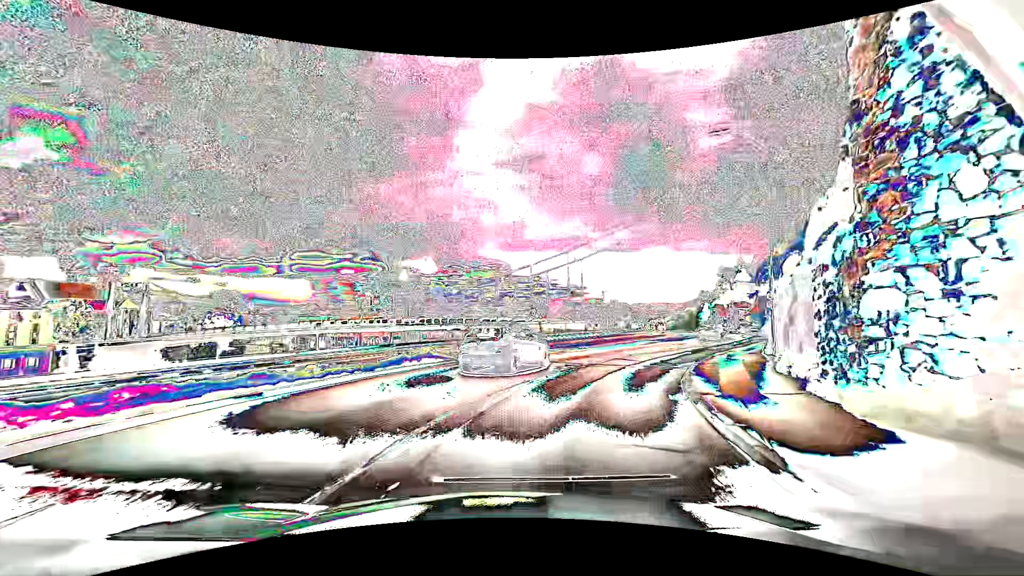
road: primary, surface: asphalt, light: Day
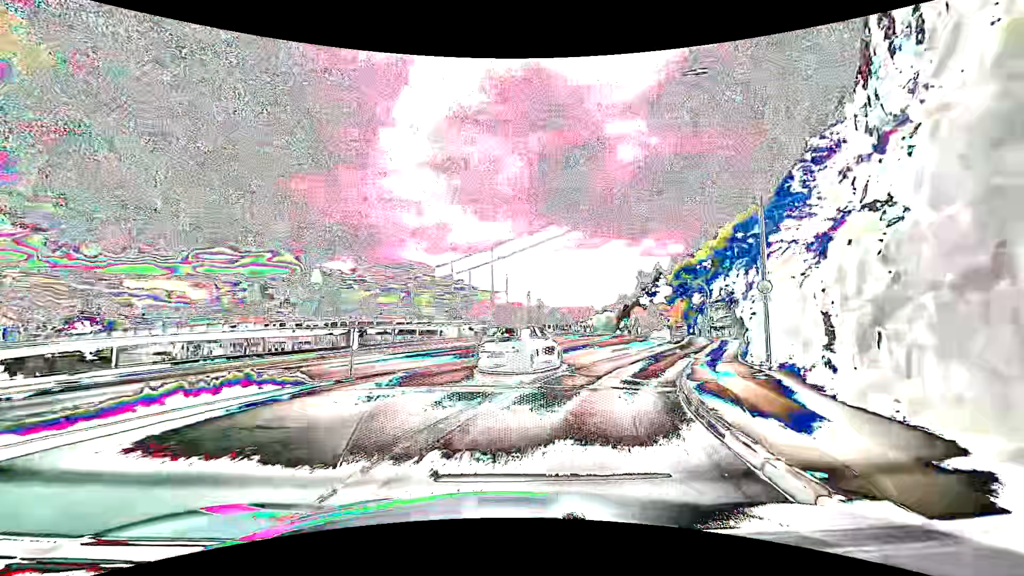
(+0.9, +6.7) m; +12°
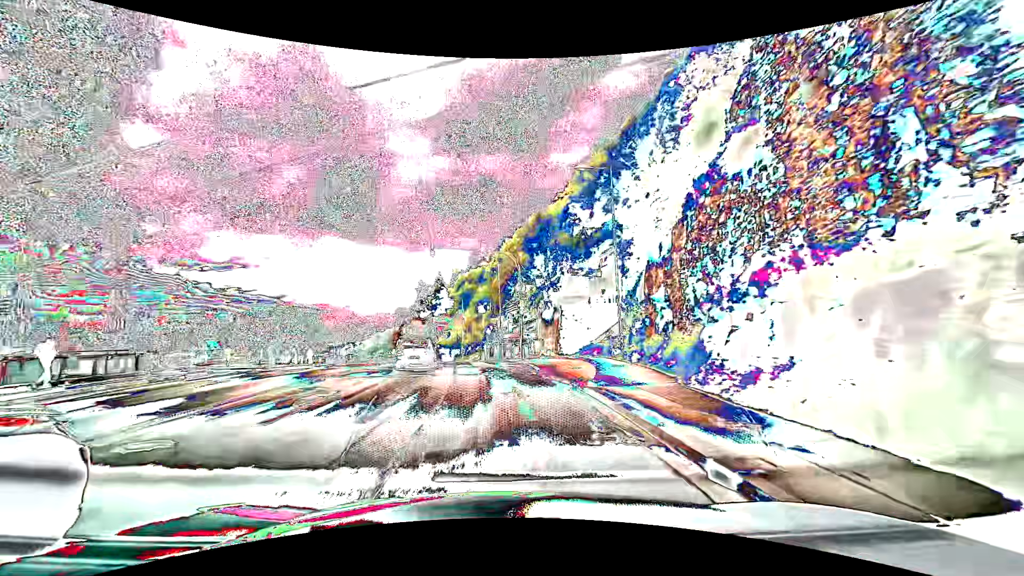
(+12.2, +31.9) m; +28°
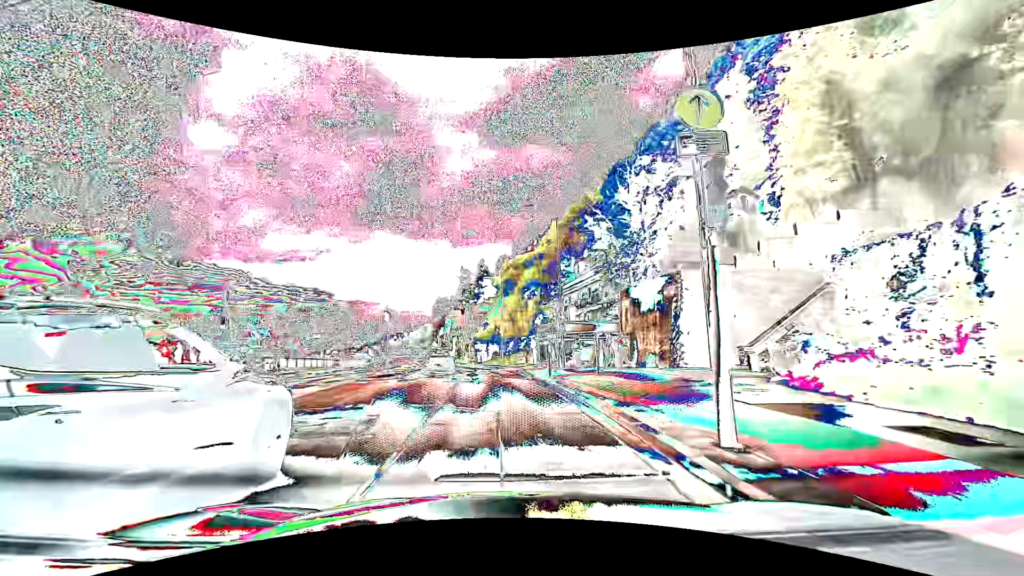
(-0.9, +22.1) m; -5°
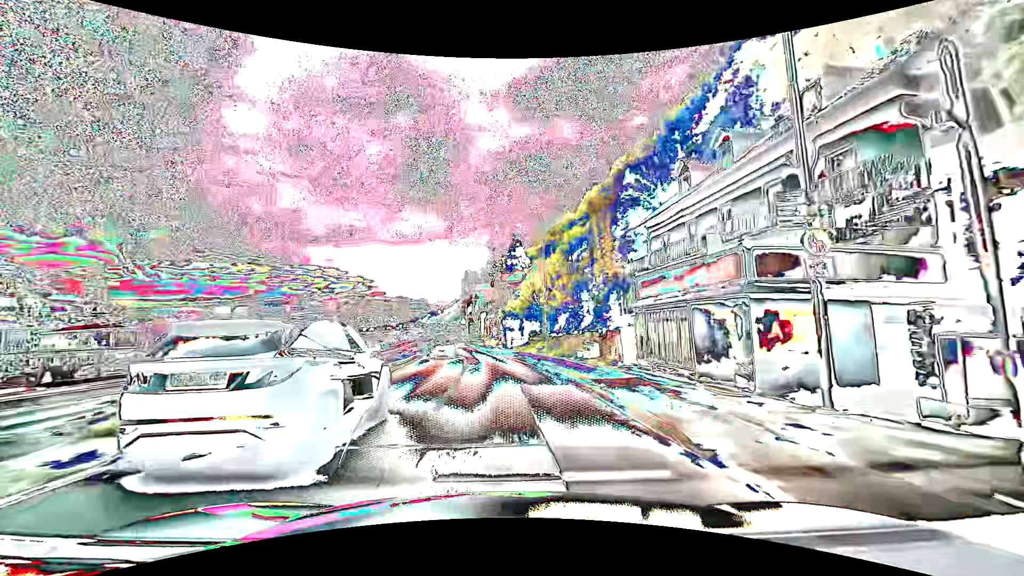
(-1.0, +22.6) m; -4°
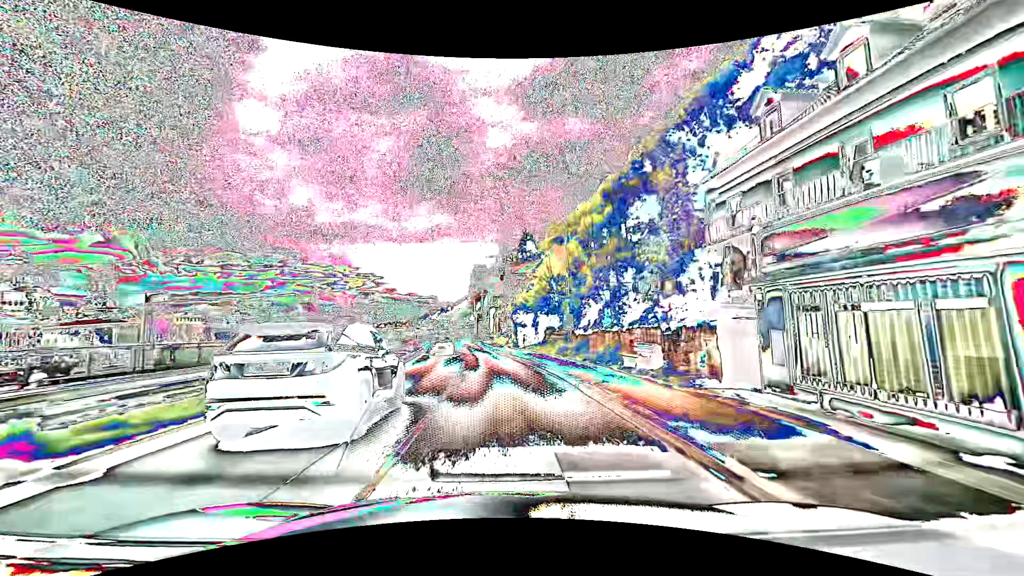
(-0.1, +7.7) m; -1°
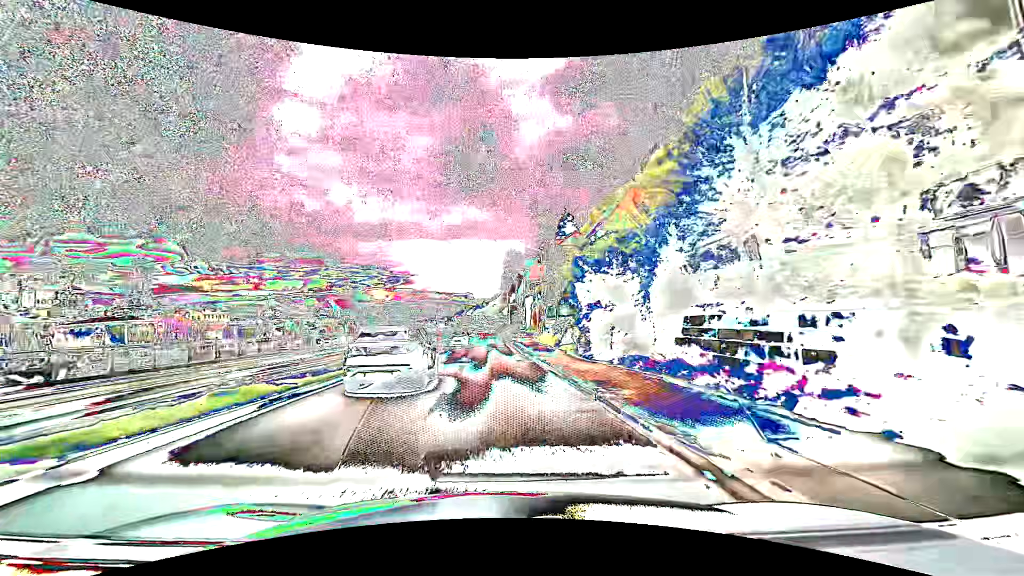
(-0.9, +23.6) m; -4°
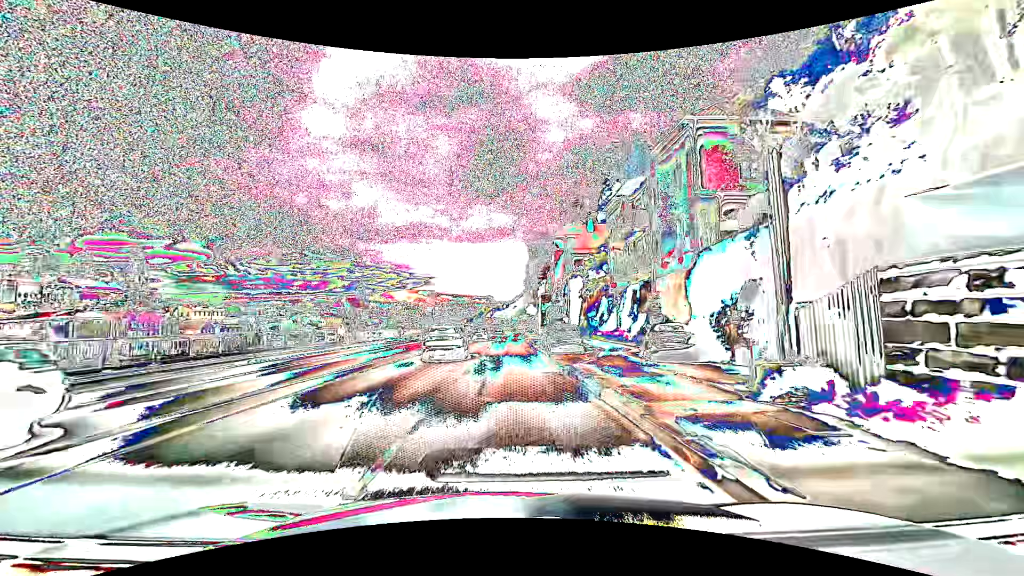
(-1.5, +39.5) m; -2°
(0, +10) (0, +20) (0, +30) (0, +40) (0, +50) (0, +60) (0, +70) (+1, +80) (+1, +90) (+1, +100) m
